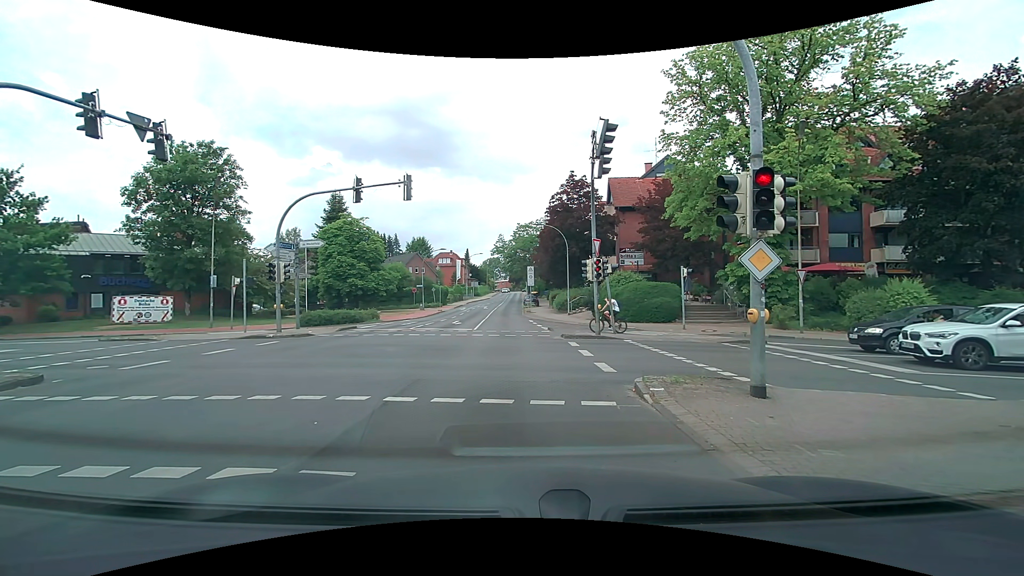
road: secondary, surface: asphalt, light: Day
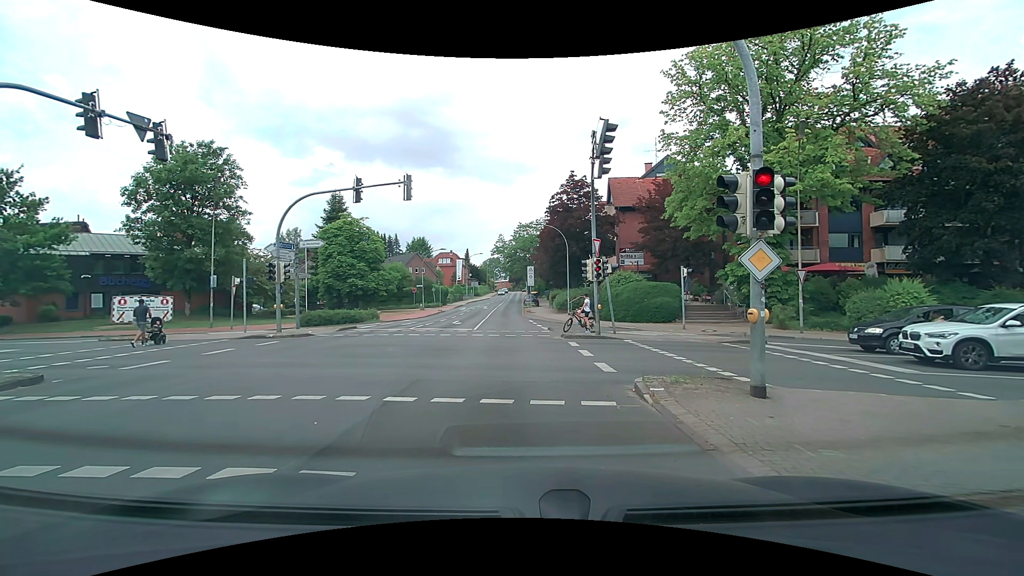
(0.0, 0.0) m; 0°
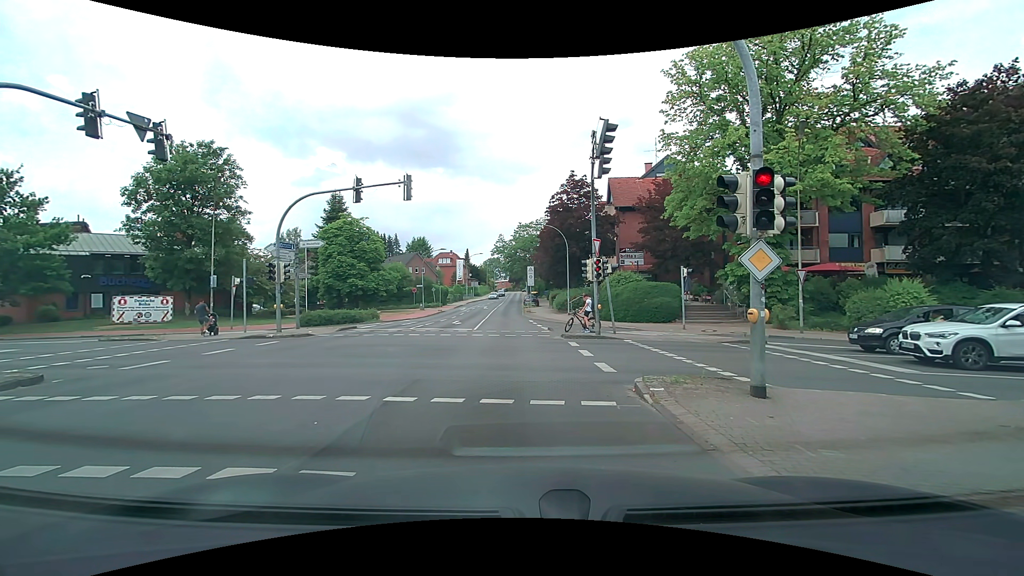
(0.0, 0.0) m; 0°
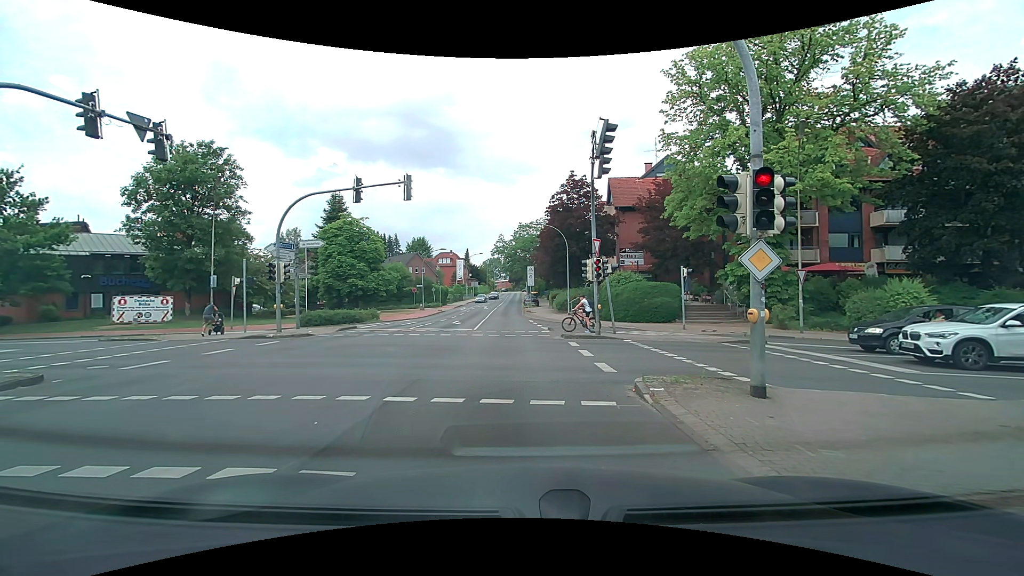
(0.0, 0.0) m; 0°
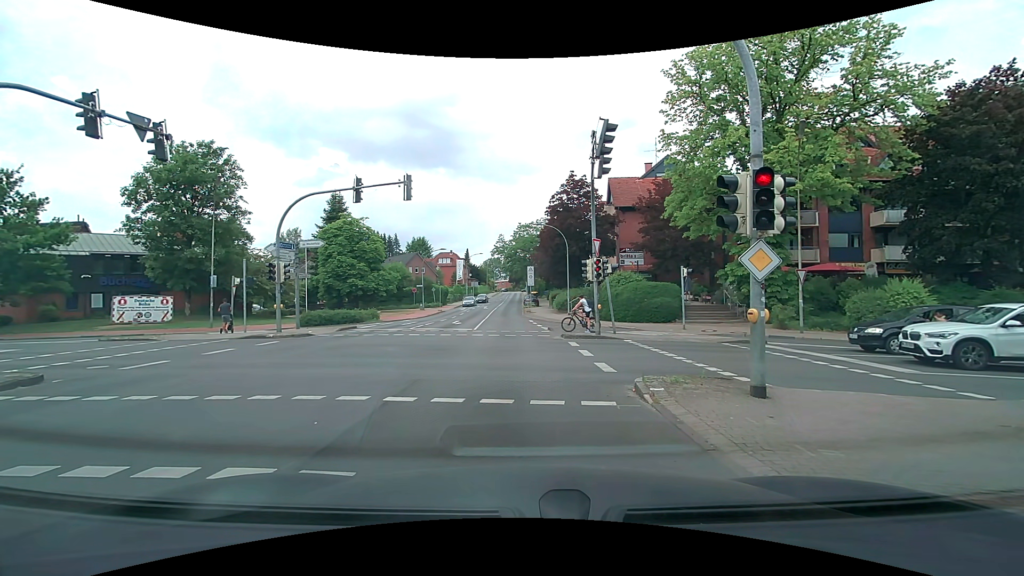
(0.0, 0.0) m; 0°
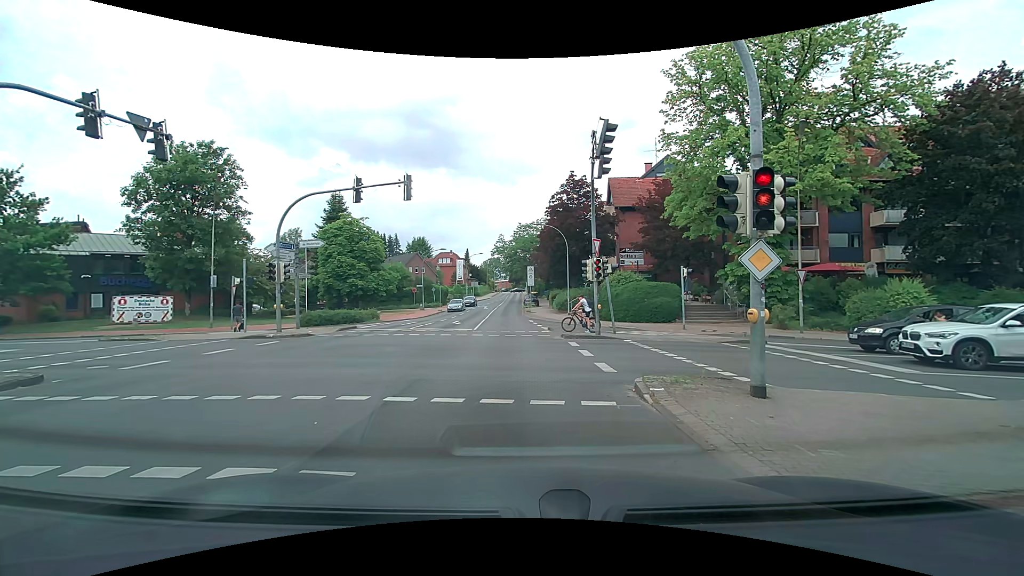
(0.0, 0.0) m; 0°
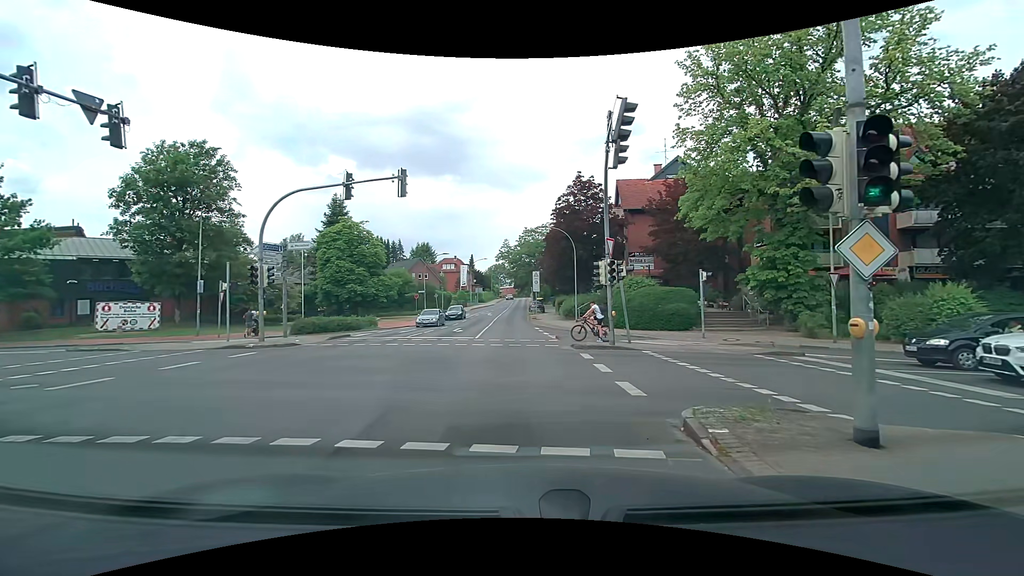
(0.0, +2.2) m; 0°
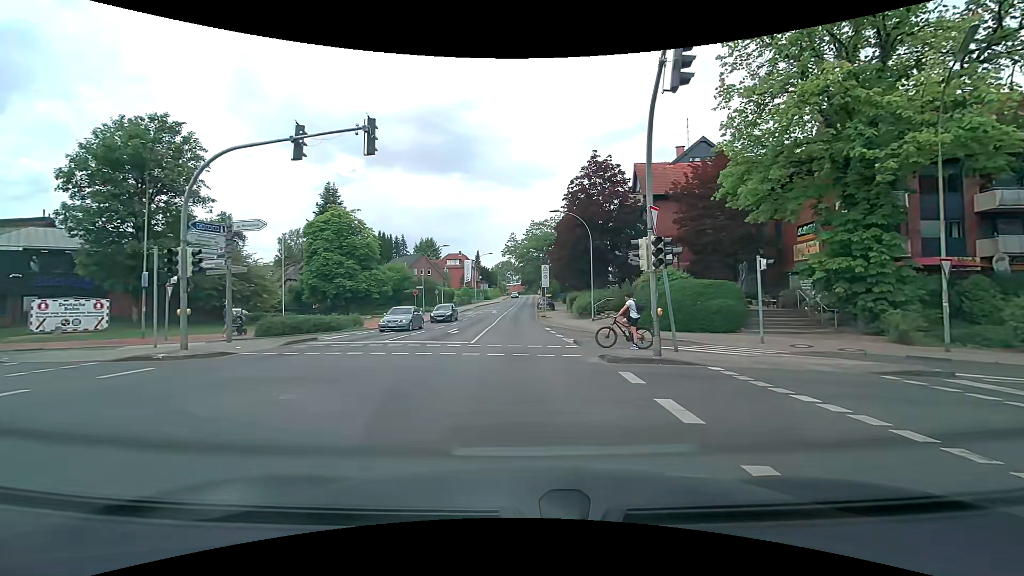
(-0.1, +5.6) m; -2°
